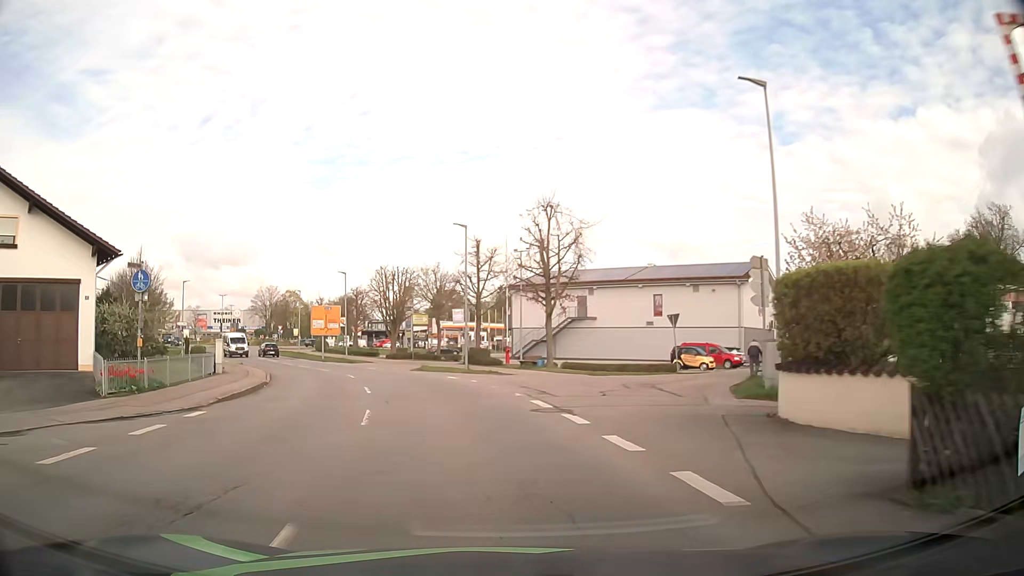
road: secondary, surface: asphalt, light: Day
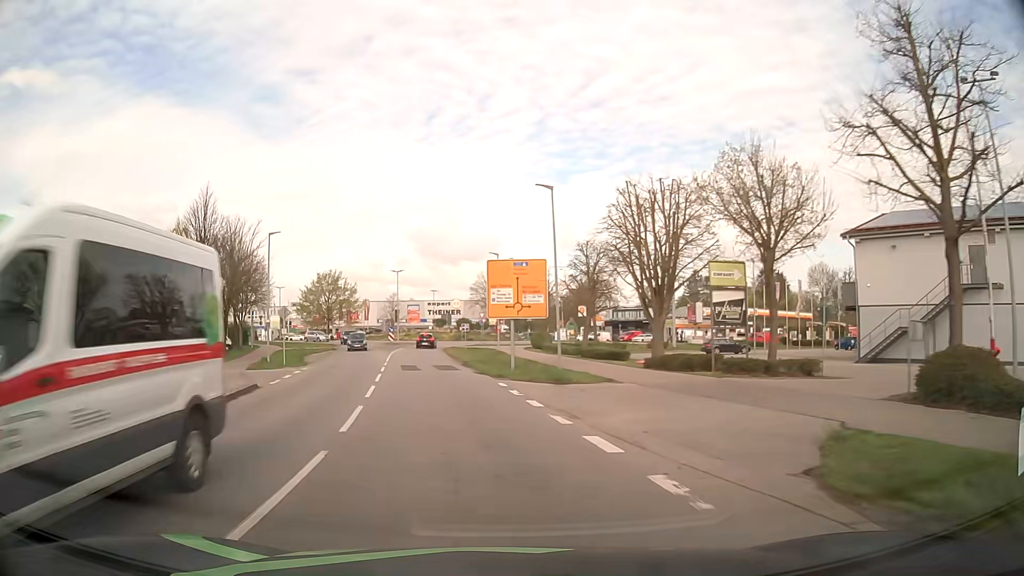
(-5.6, +32.9) m; -20°
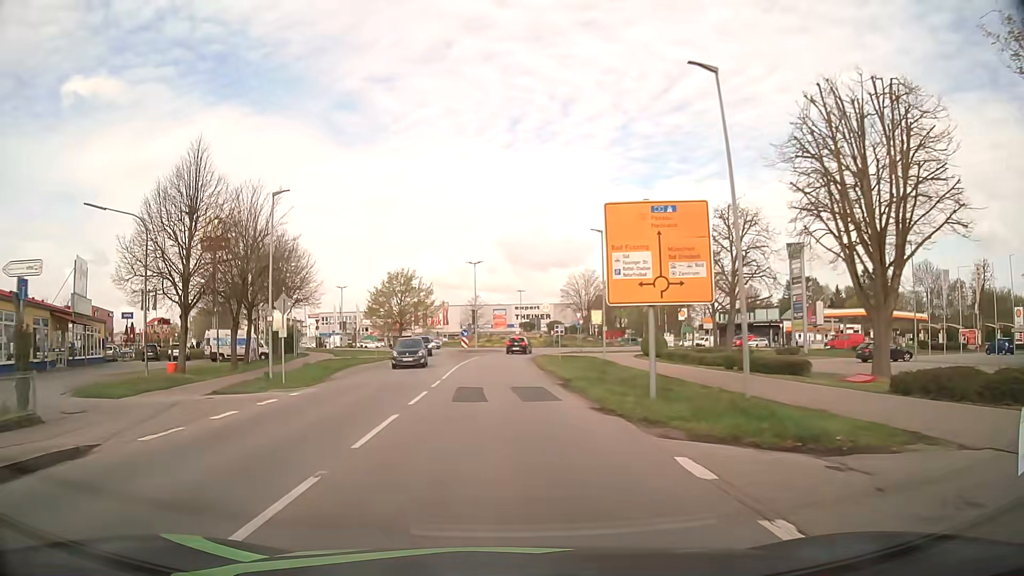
(-1.0, +13.8) m; -8°
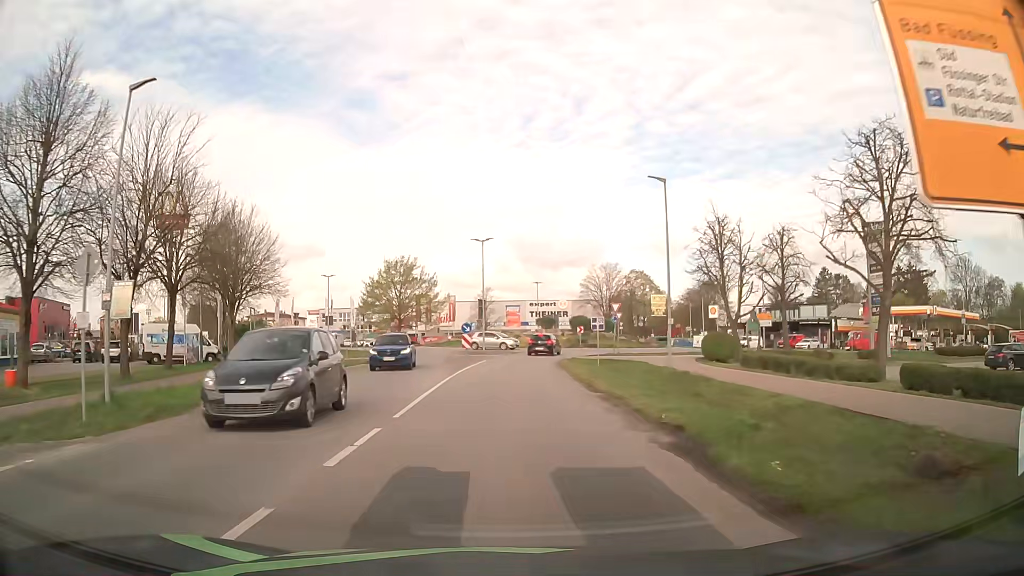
(-0.2, +13.5) m; -1°
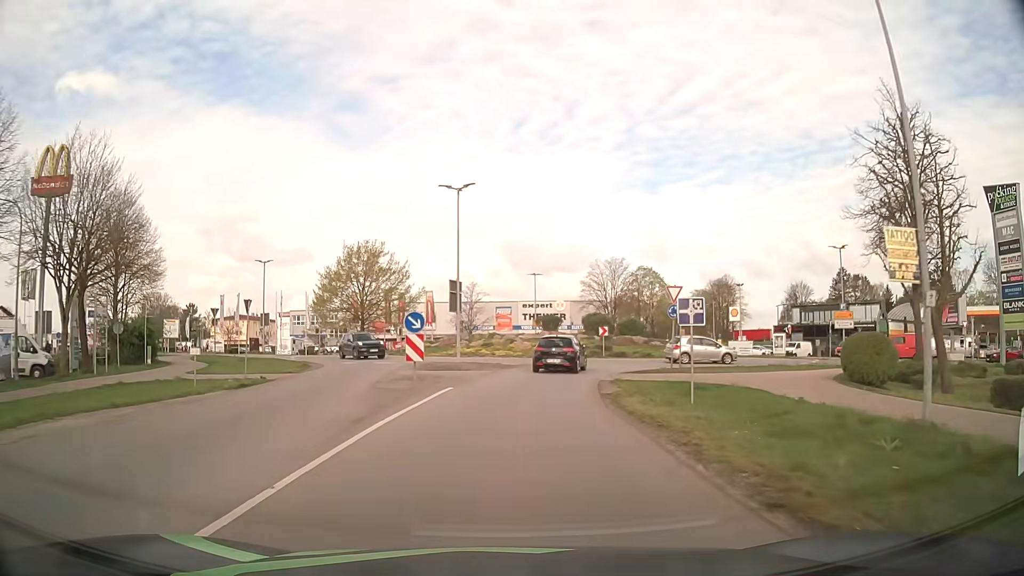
(+0.1, +18.5) m; 0°
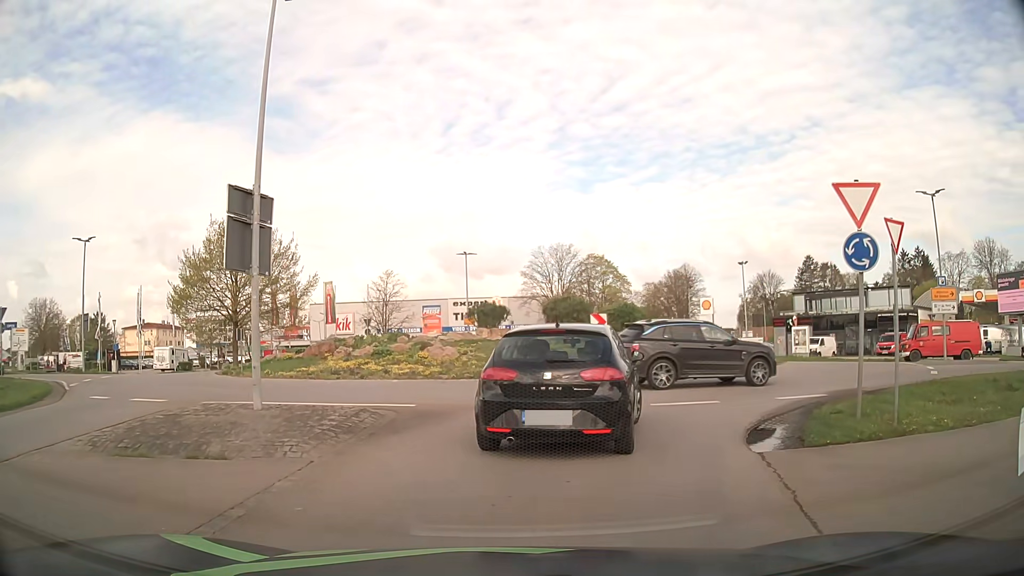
(+0.9, +18.7) m; +7°
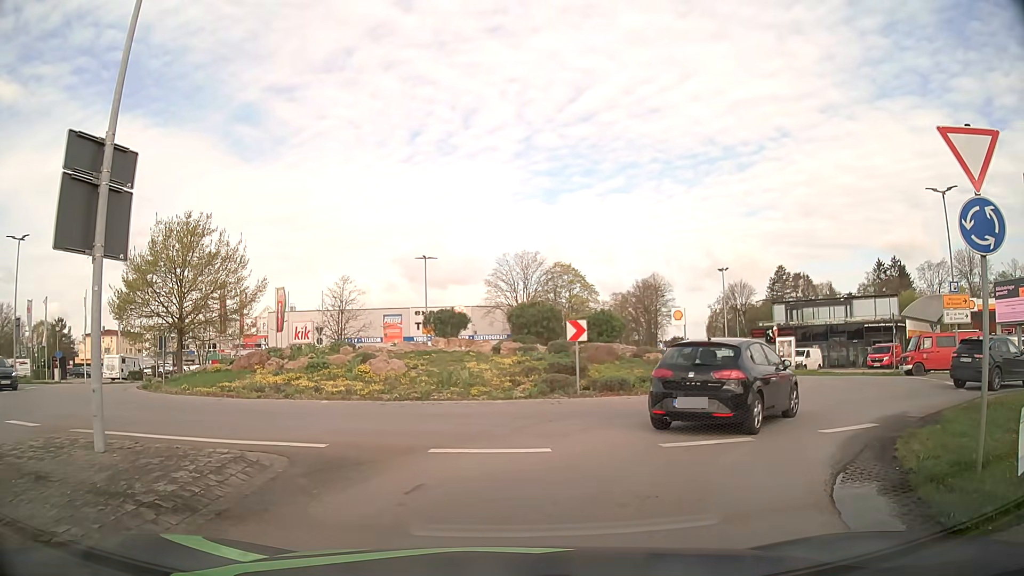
(0.0, +3.8) m; +3°
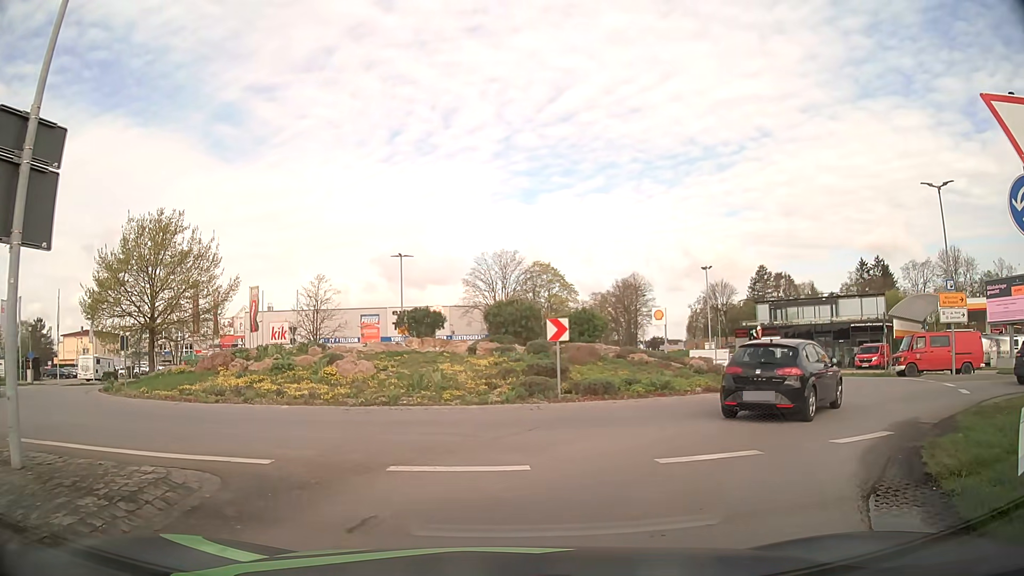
(0.0, +1.3) m; +2°
(+2, +10) (+8, +18) (+12, +27) (+10, +36) (+4, +44) (-2, +52) (-5, +62) (-4, +72) (-1, +81) (+3, +90) m
